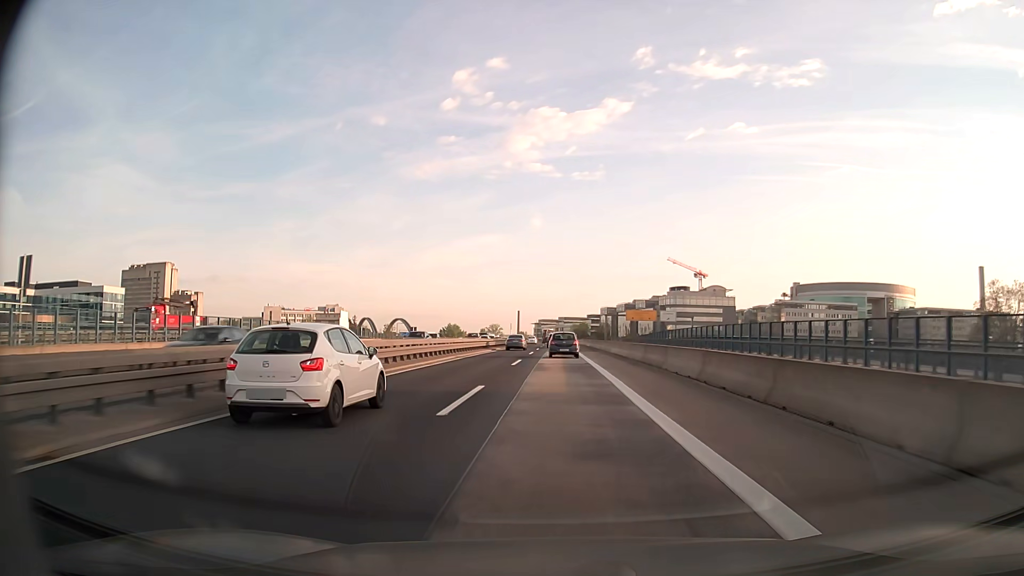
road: motorway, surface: asphalt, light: Day
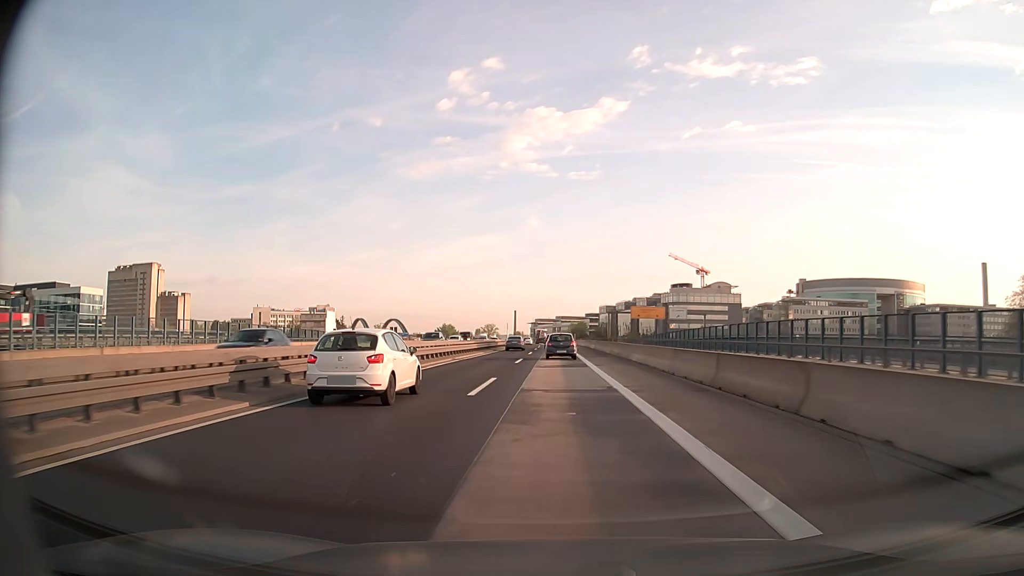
(0.0, +13.8) m; 0°
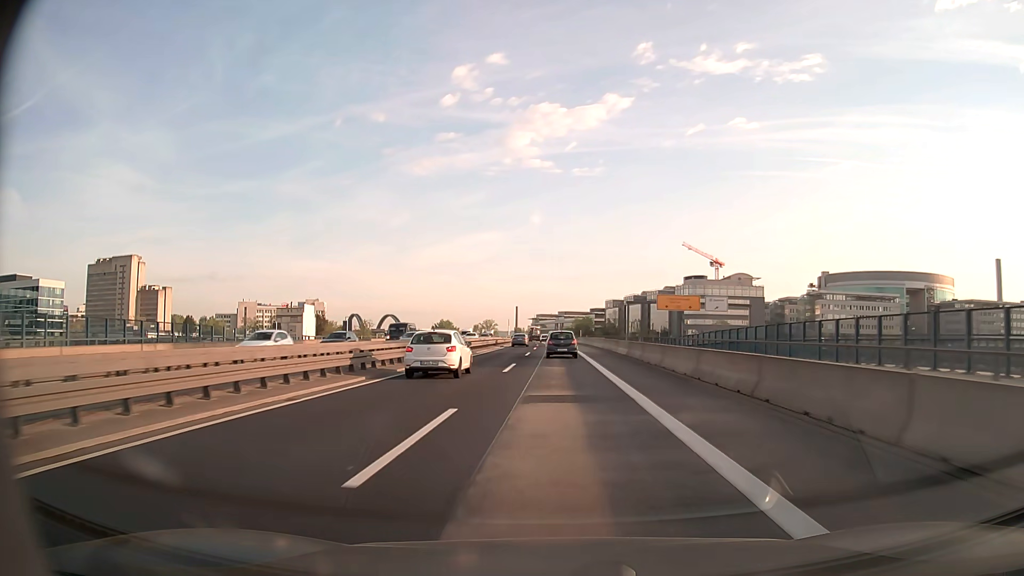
(0.0, +27.1) m; 0°
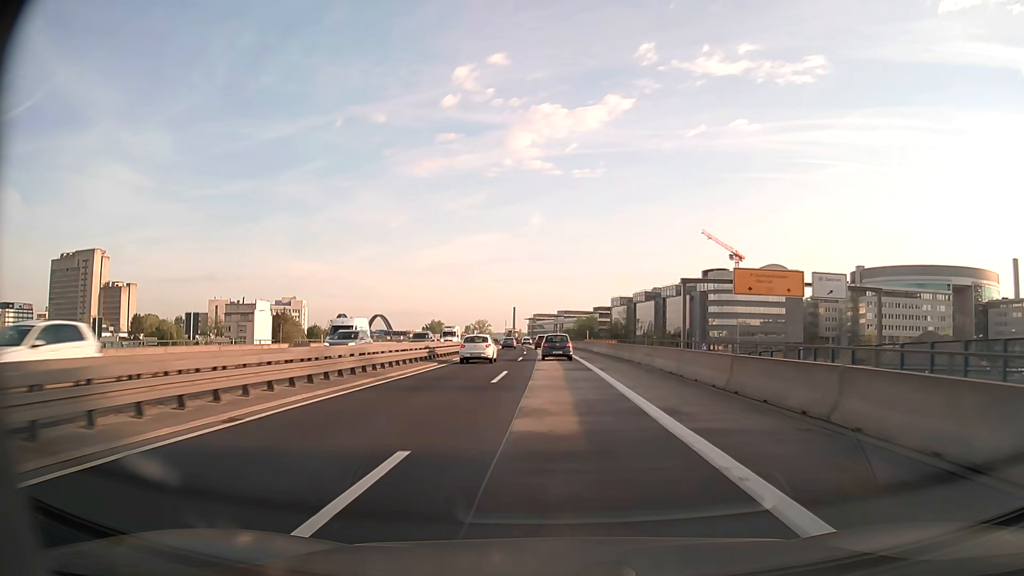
(0.0, +39.8) m; 0°
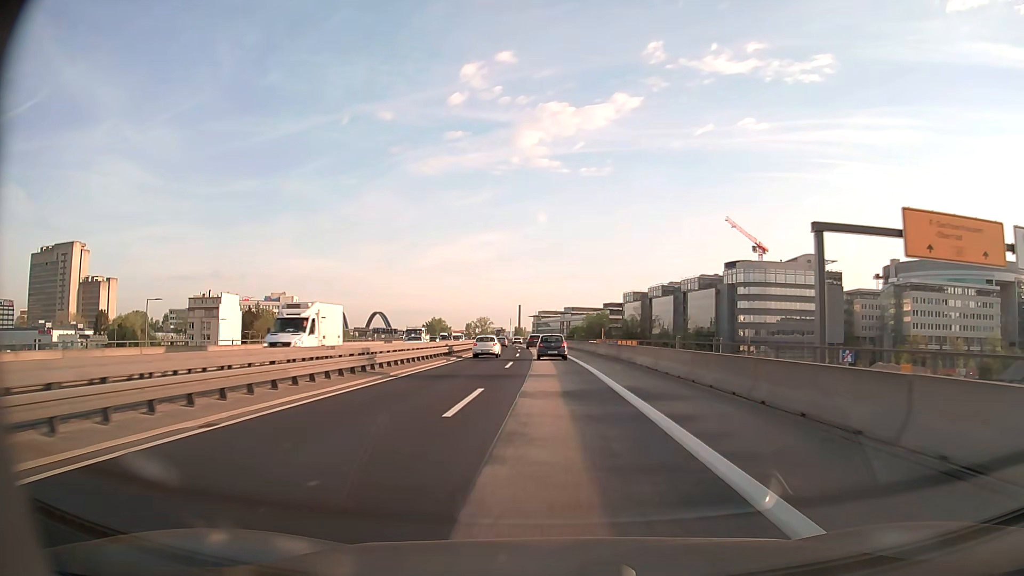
(0.0, +26.3) m; 0°
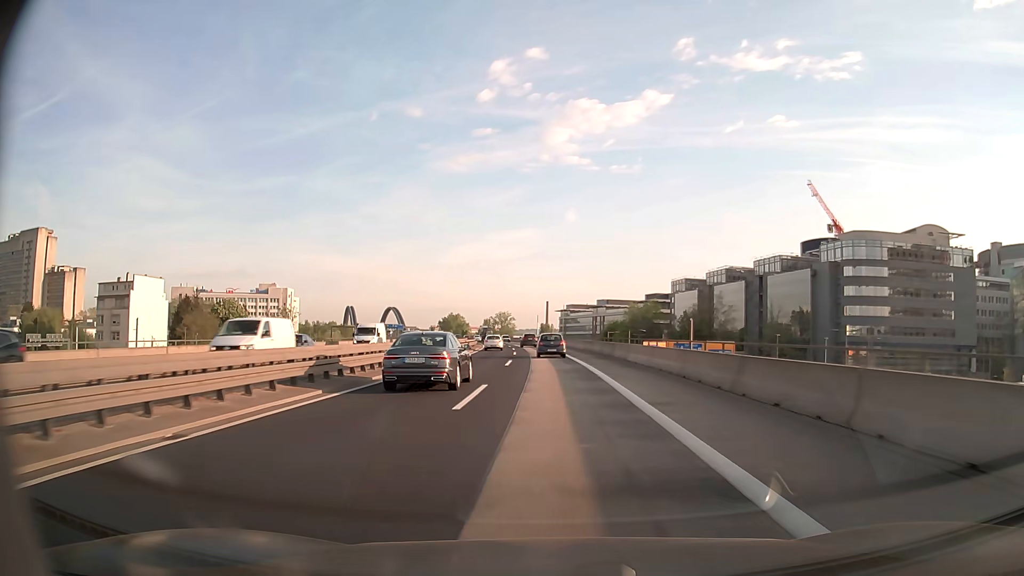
(-1.0, +52.5) m; -2°
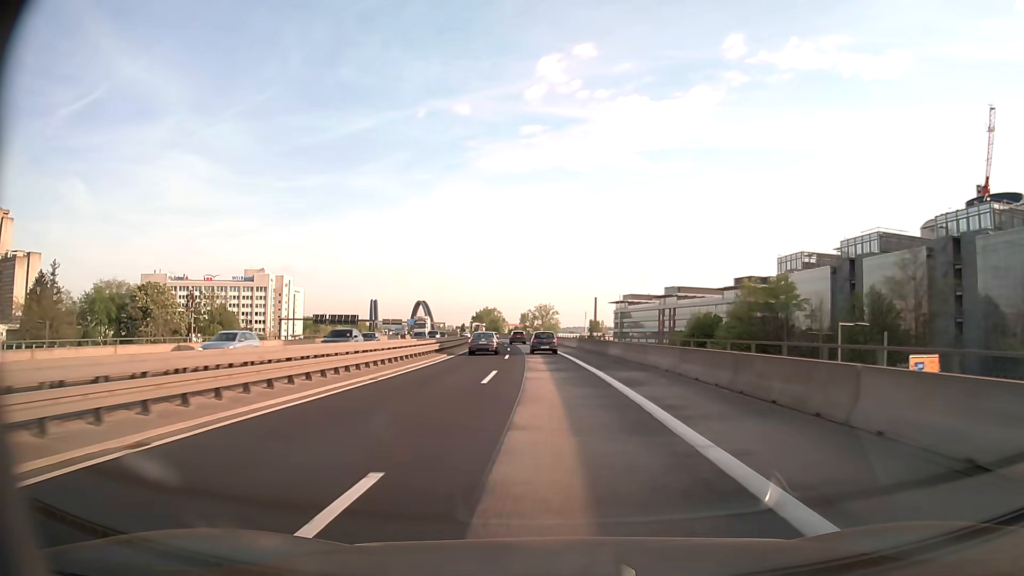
(-2.1, +65.9) m; -4°
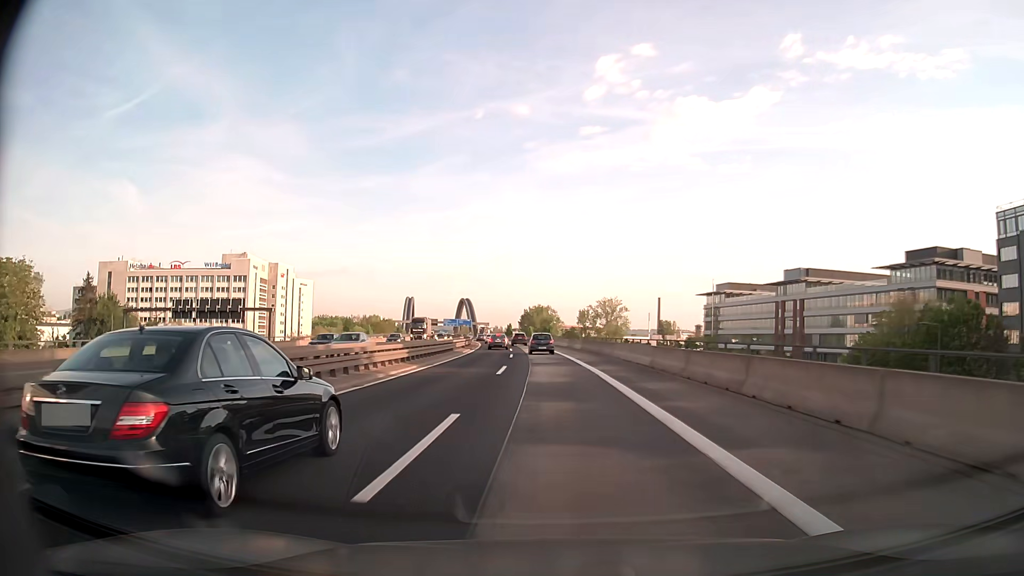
(-2.9, +66.6) m; -5°
(0, +10) (0, +20) (0, +30) (-1, +40) (-1, +50) (-2, +60) (-3, +70) (-3, +80) (-4, +90) (-6, +100) m
